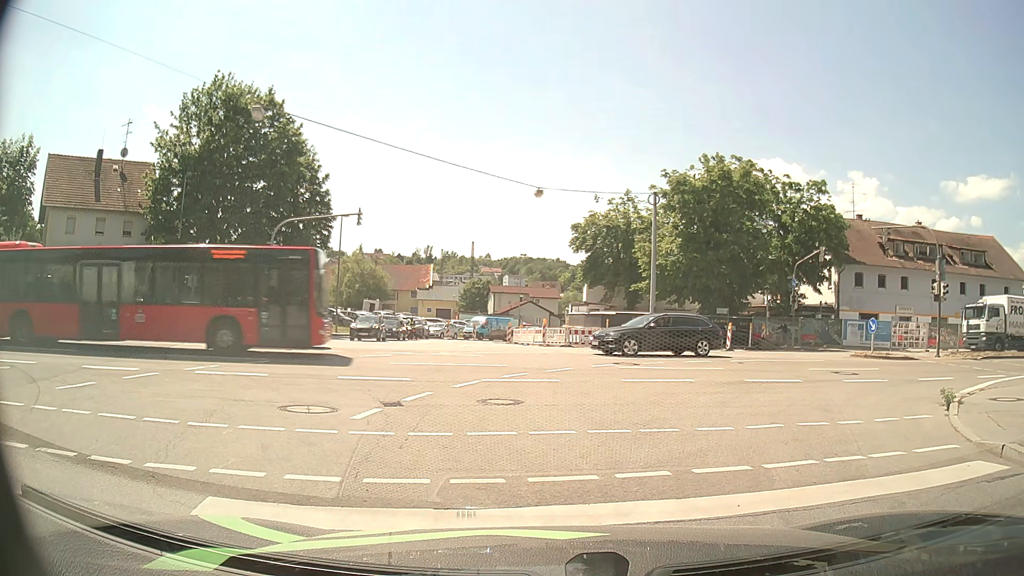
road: unclassified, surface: asphalt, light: Day
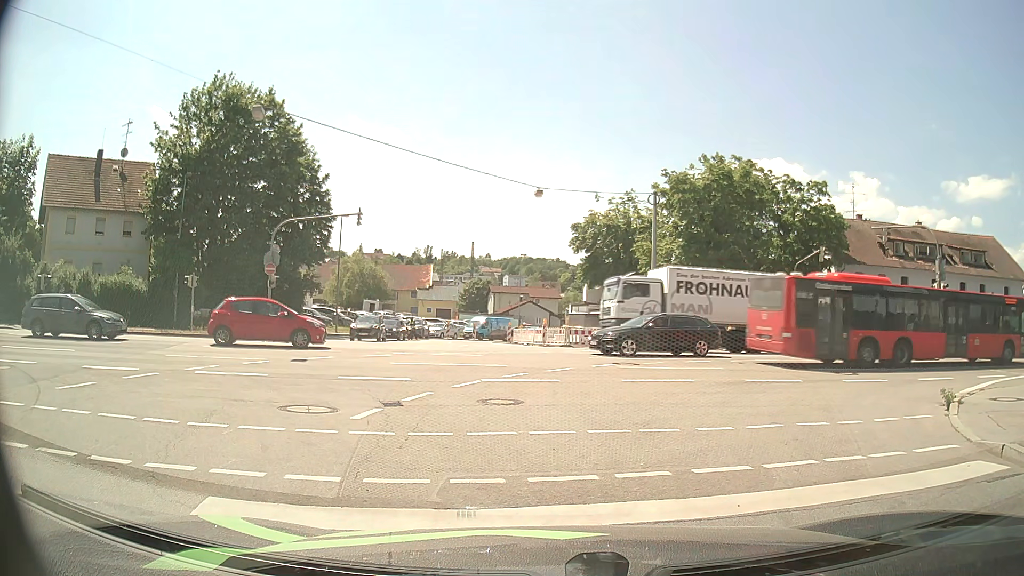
(0.0, 0.0) m; 0°
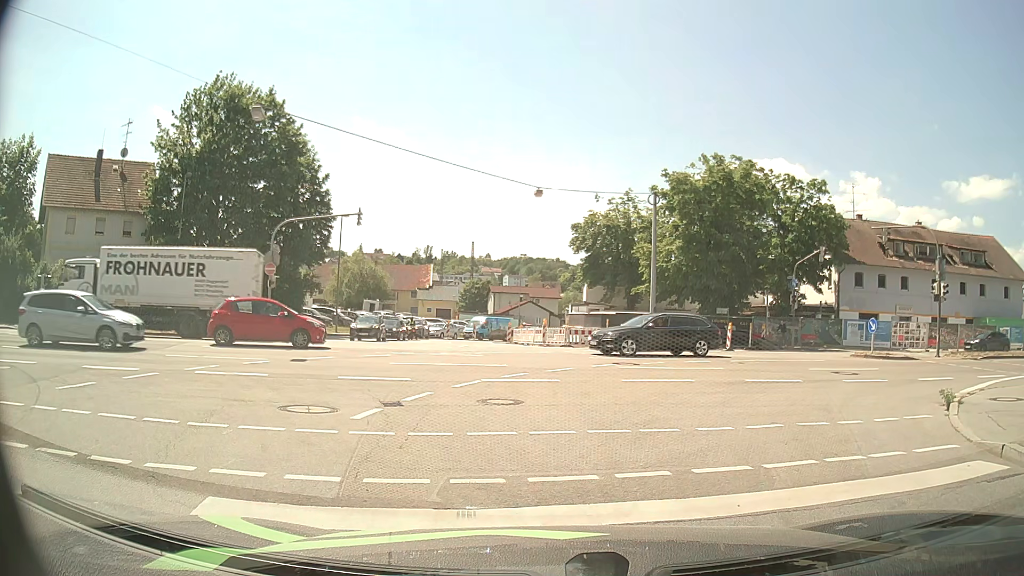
(0.0, 0.0) m; 0°
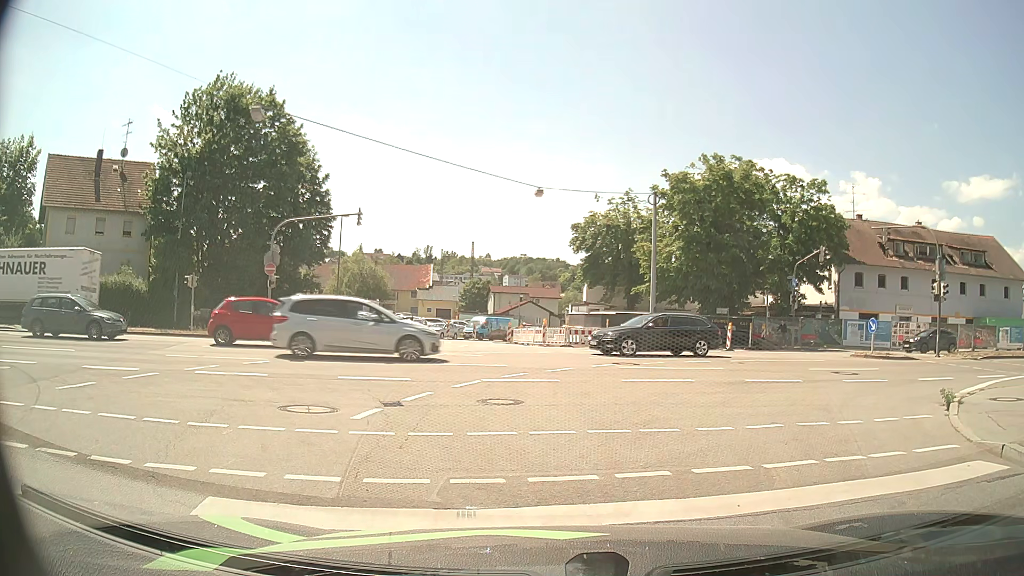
(0.0, 0.0) m; 0°
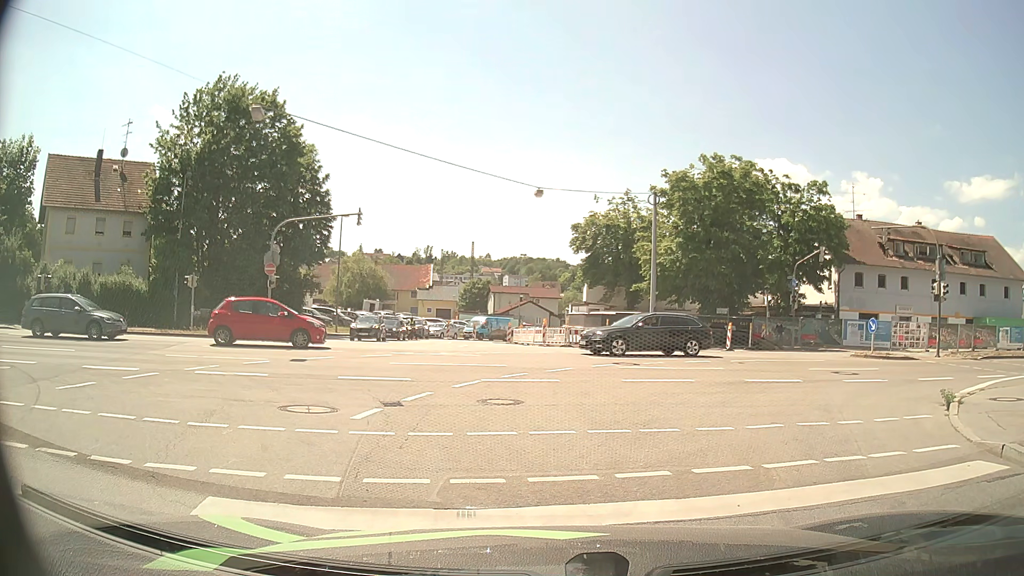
(0.0, 0.0) m; 0°
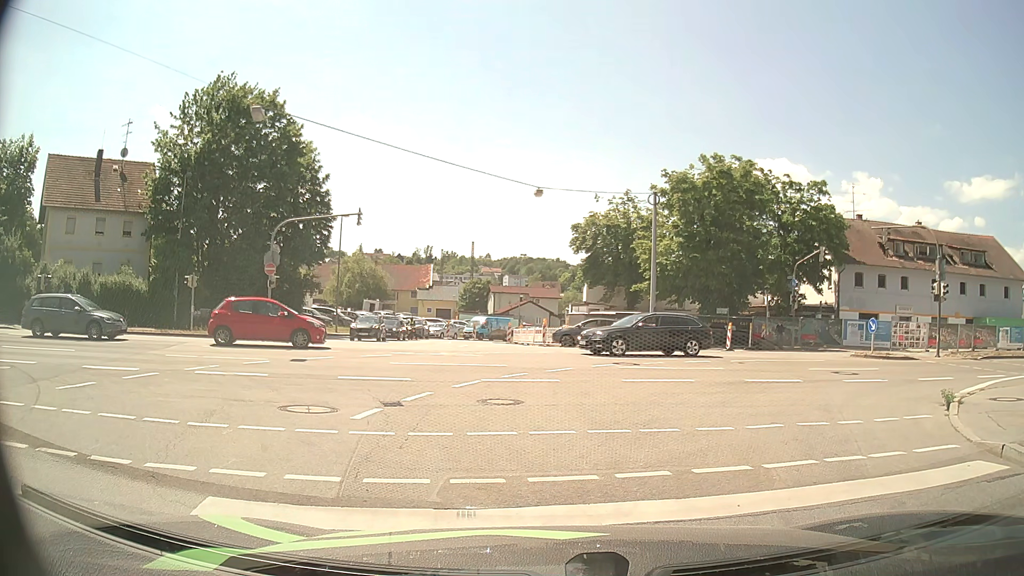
(0.0, 0.0) m; 0°
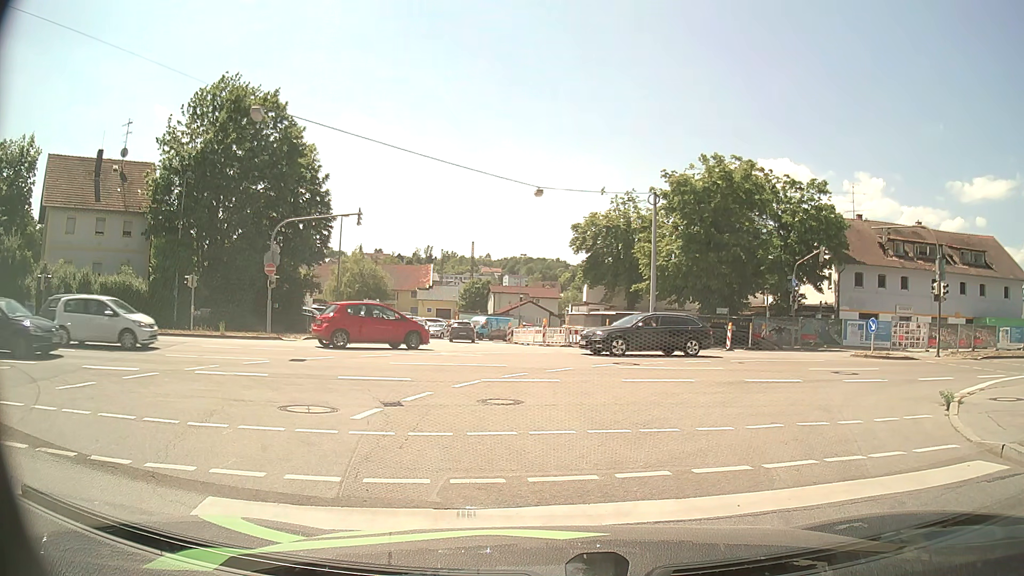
(0.0, 0.0) m; 0°
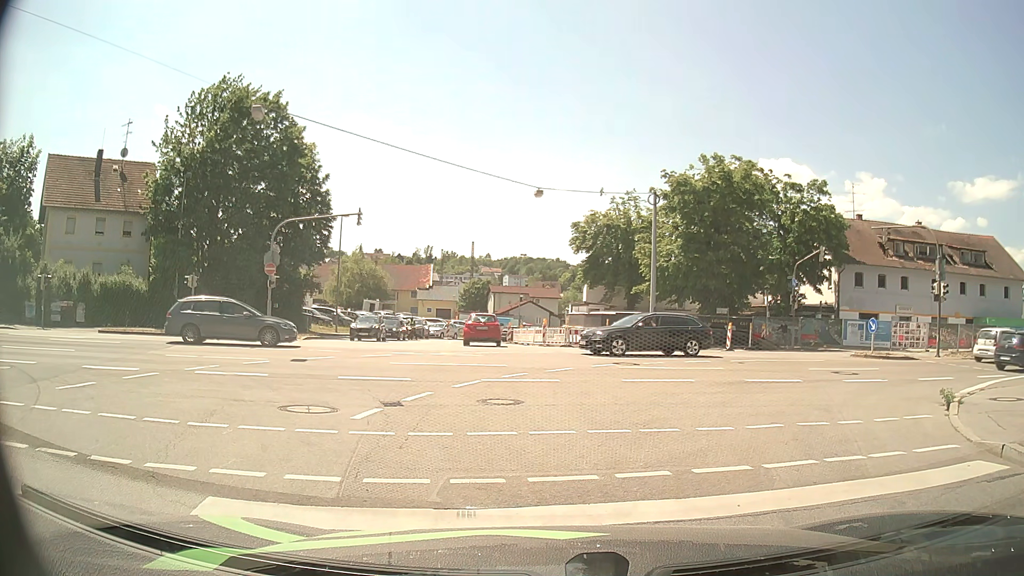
(0.0, 0.0) m; 0°
